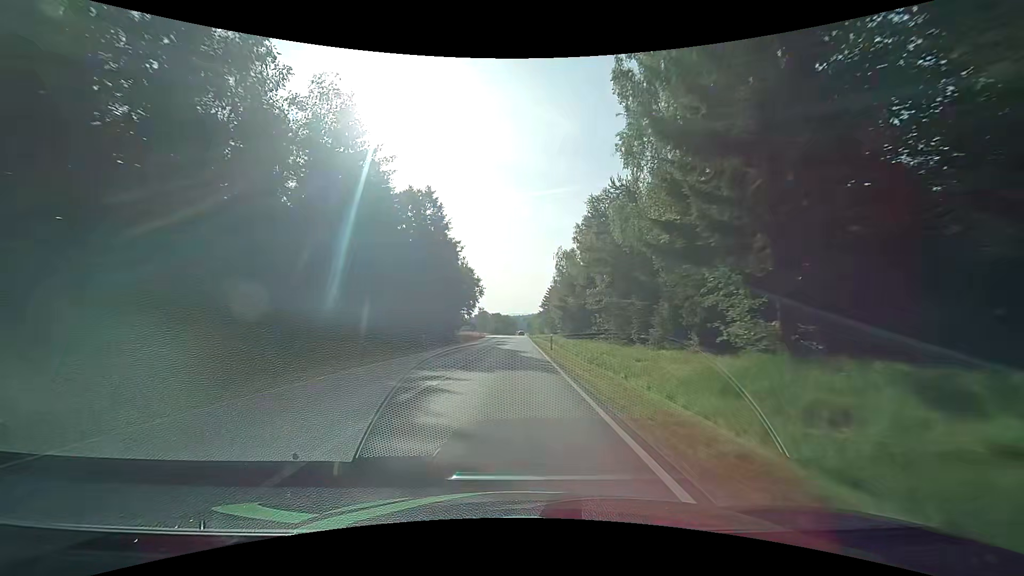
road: secondary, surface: asphalt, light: Day
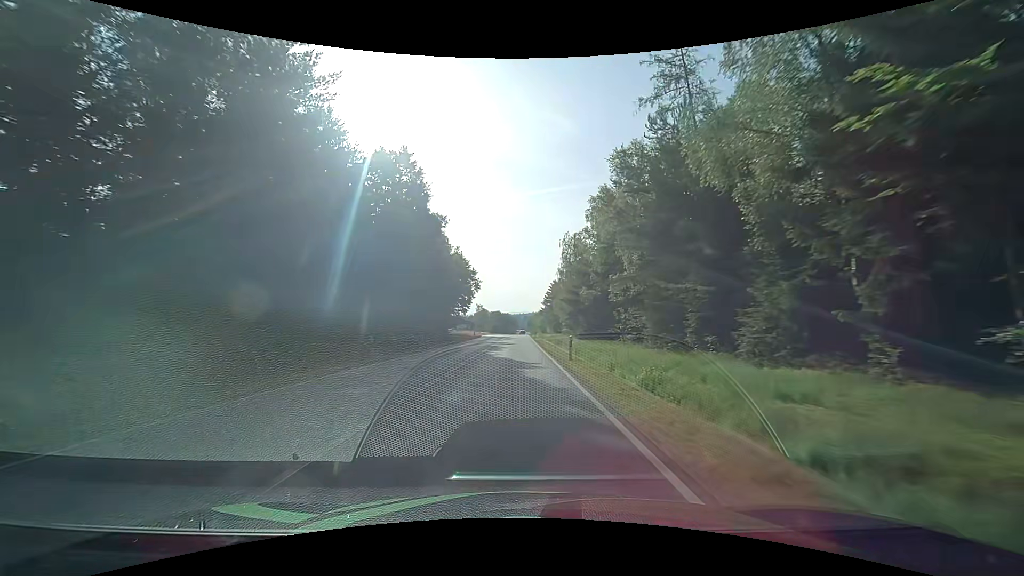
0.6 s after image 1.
(0.0, +12.2) m; 0°
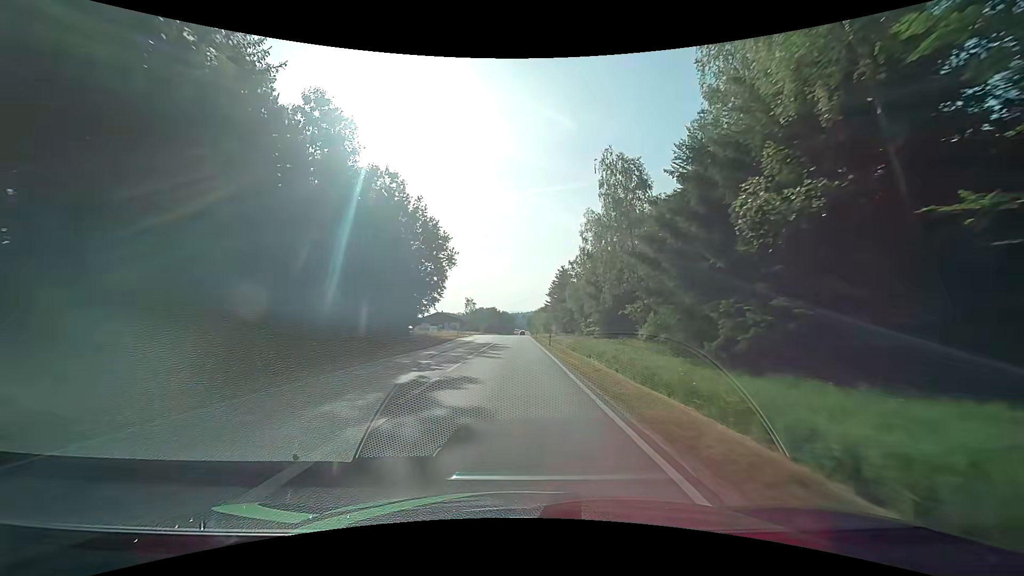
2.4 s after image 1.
(+0.2, +36.6) m; 0°
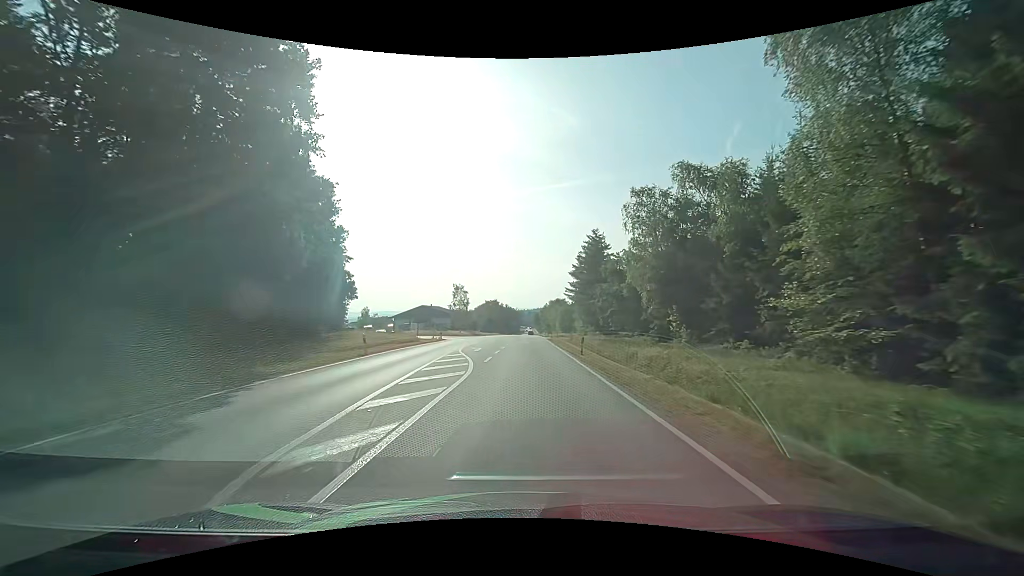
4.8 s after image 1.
(-0.2, +44.5) m; -1°
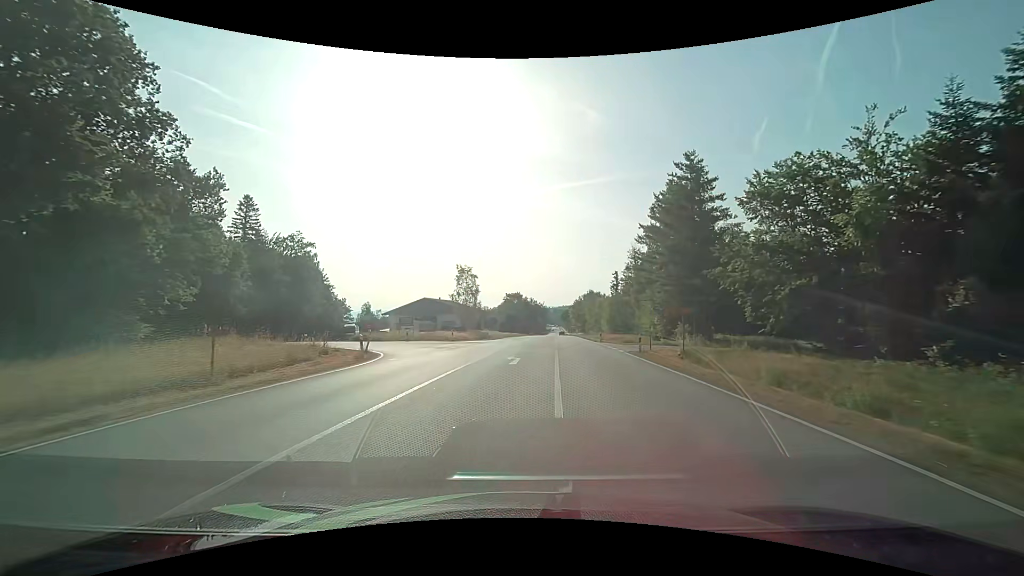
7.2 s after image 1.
(-0.9, +35.2) m; -3°
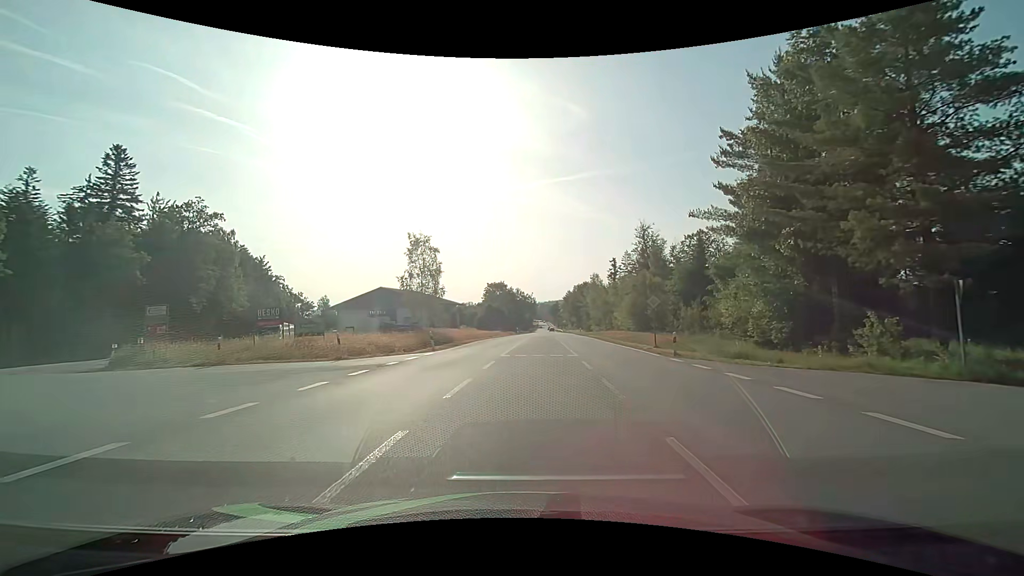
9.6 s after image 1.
(+0.6, +26.9) m; +2°
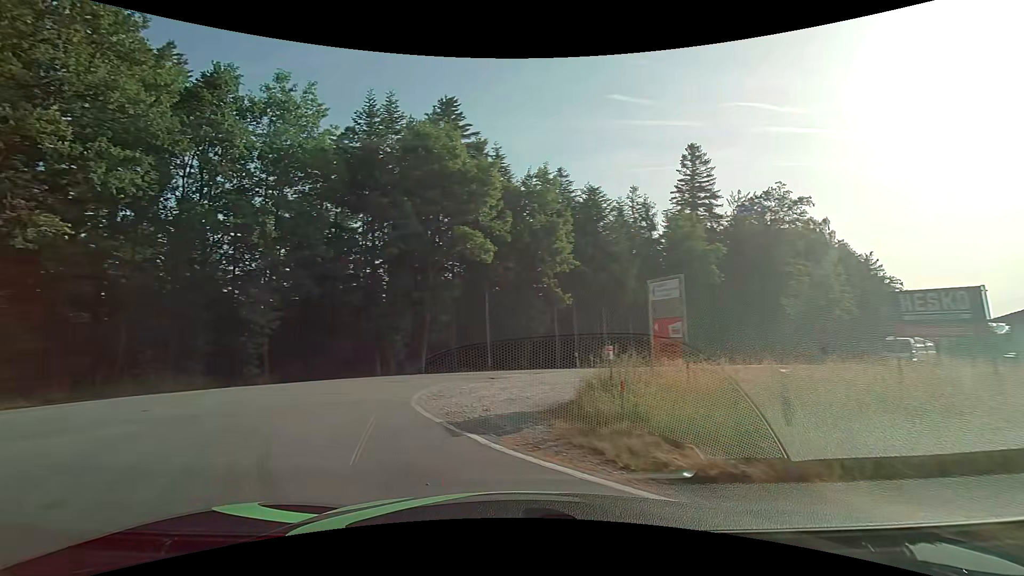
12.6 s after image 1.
(-7.0, +15.6) m; -61°
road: tertiary
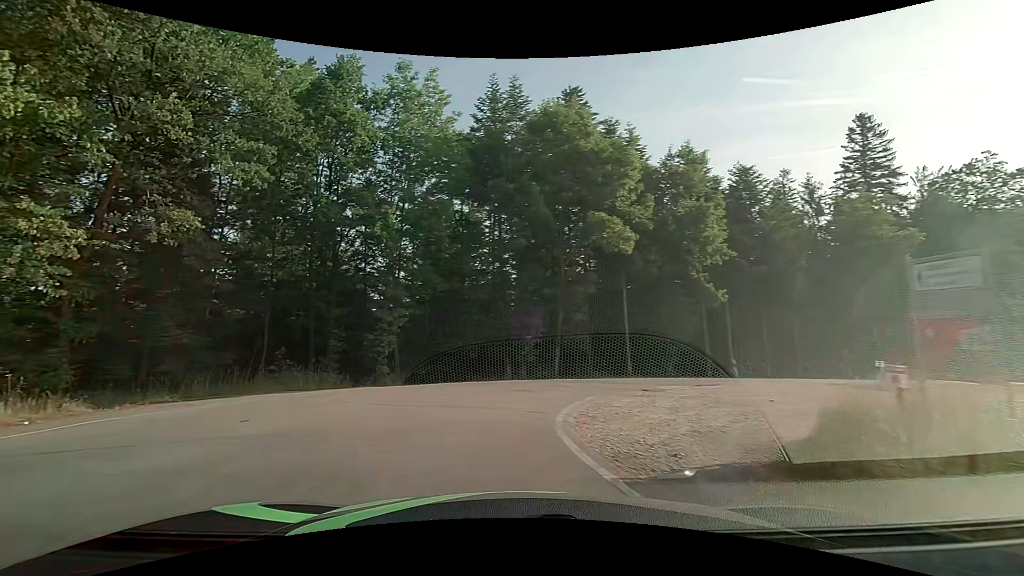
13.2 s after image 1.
(-0.4, +2.9) m; -15°
(-1, +10) (+3, +19) (+11, +25) (+19, +30) (+28, +35) (+37, +40) (+45, +46) (+54, +51) (+62, +56) (+71, +61) m
